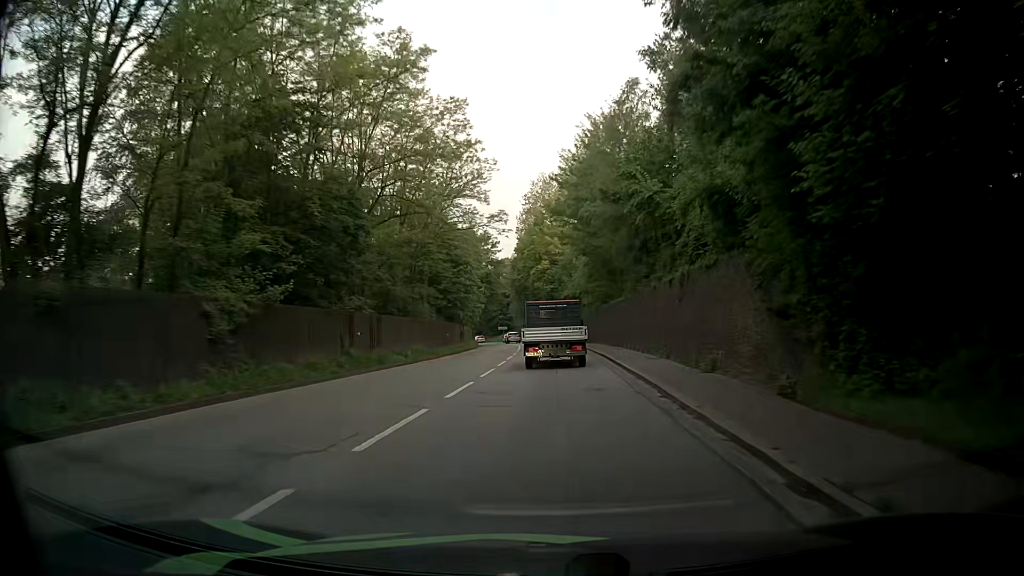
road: primary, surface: asphalt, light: Day
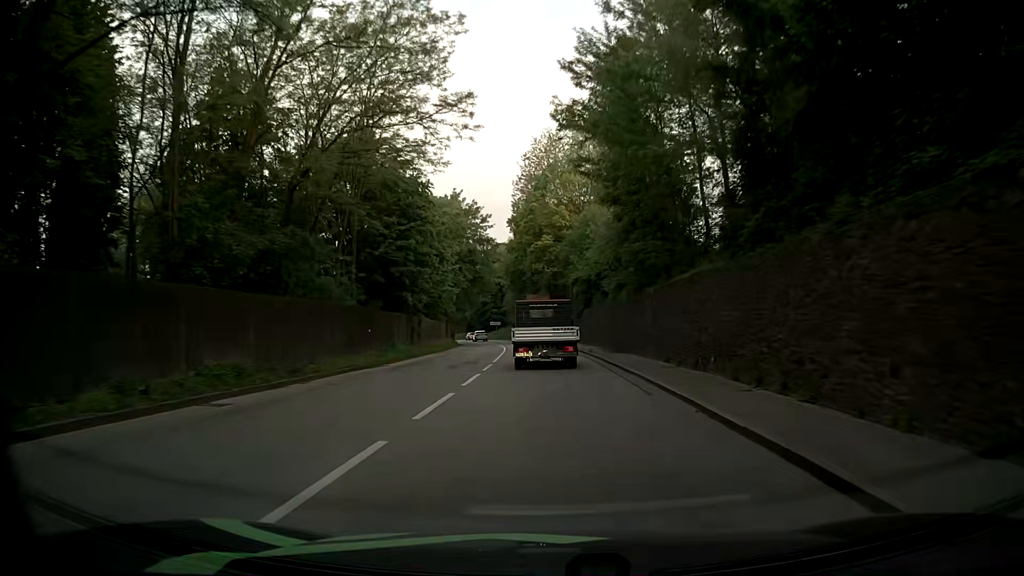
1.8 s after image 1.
(+0.1, +21.7) m; +1°
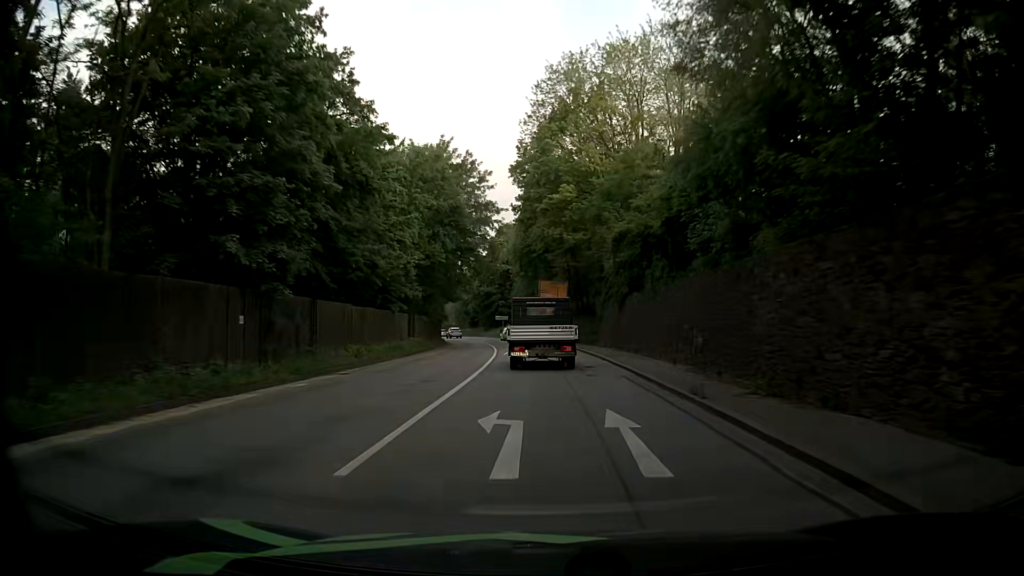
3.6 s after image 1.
(-0.3, +21.9) m; -1°
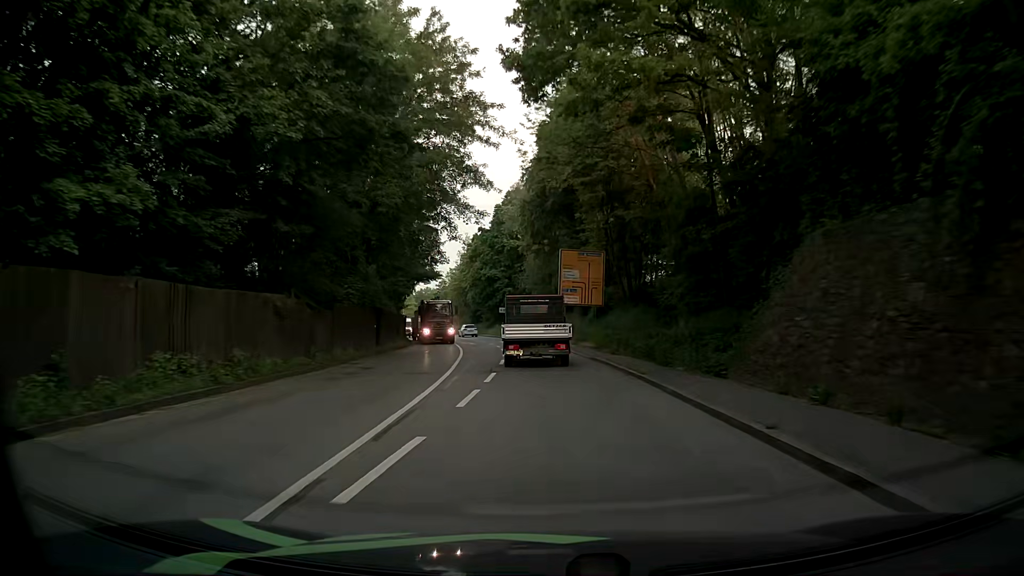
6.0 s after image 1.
(-0.5, +28.5) m; -2°
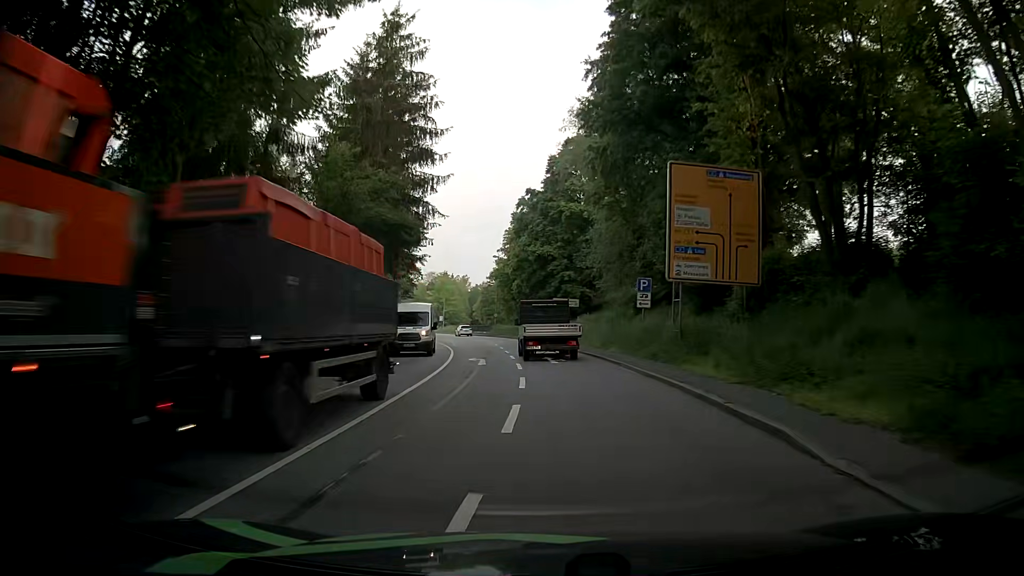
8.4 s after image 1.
(-0.9, +26.5) m; -6°
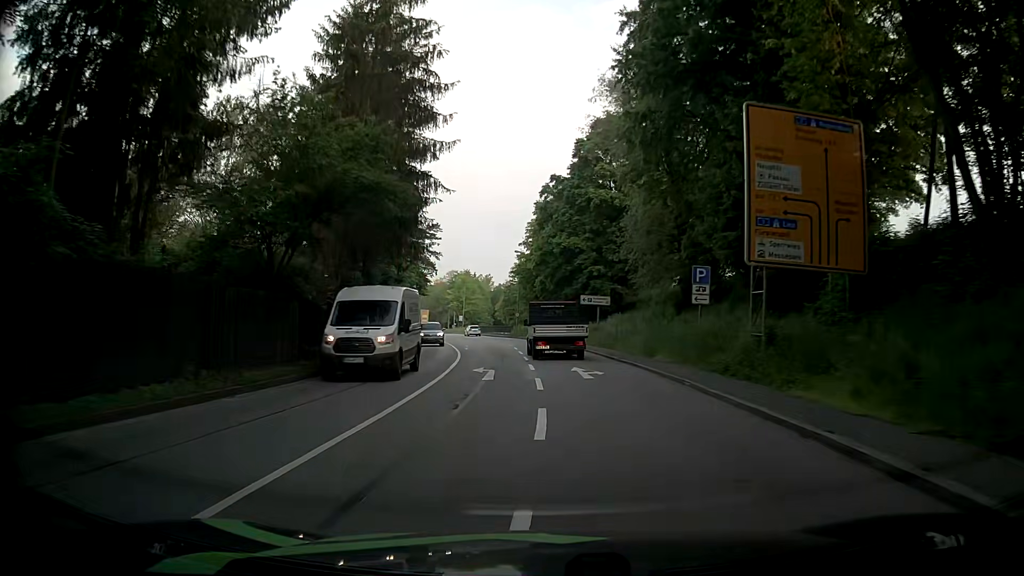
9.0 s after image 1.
(-0.1, +6.5) m; -2°
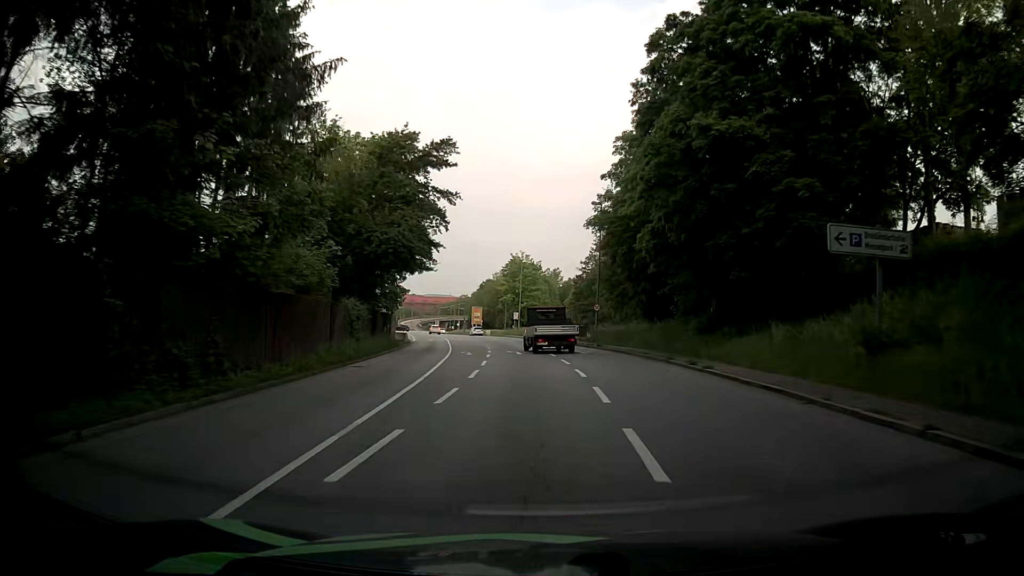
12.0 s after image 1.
(-1.8, +32.7) m; -6°
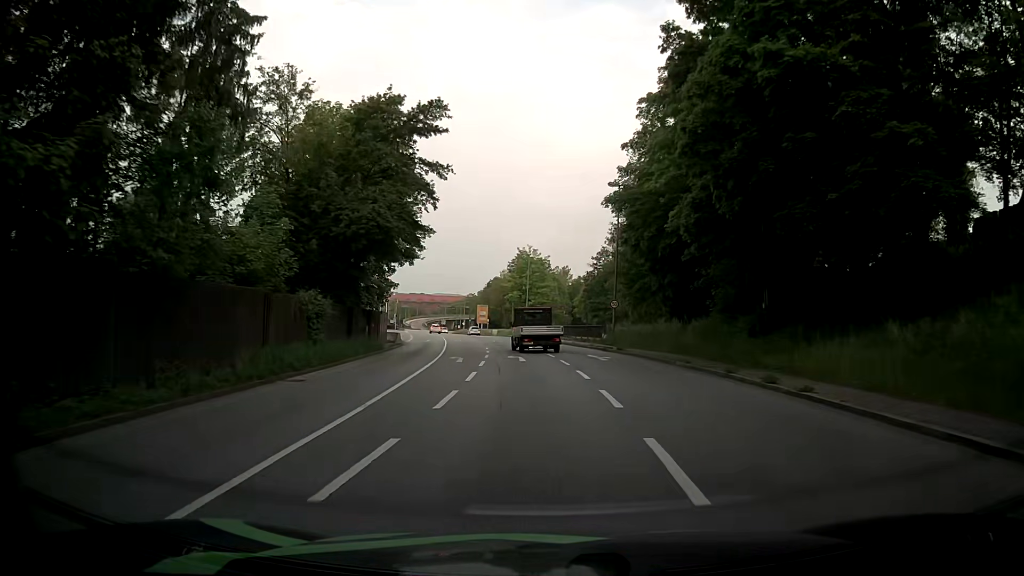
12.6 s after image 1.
(0.0, +6.7) m; 0°
(0, +10) (-1, +20) (-1, +30) (-2, +40) (-4, +50) (-5, +60) (-7, +70) (-8, +79) (-10, +89) (-13, +99) m
